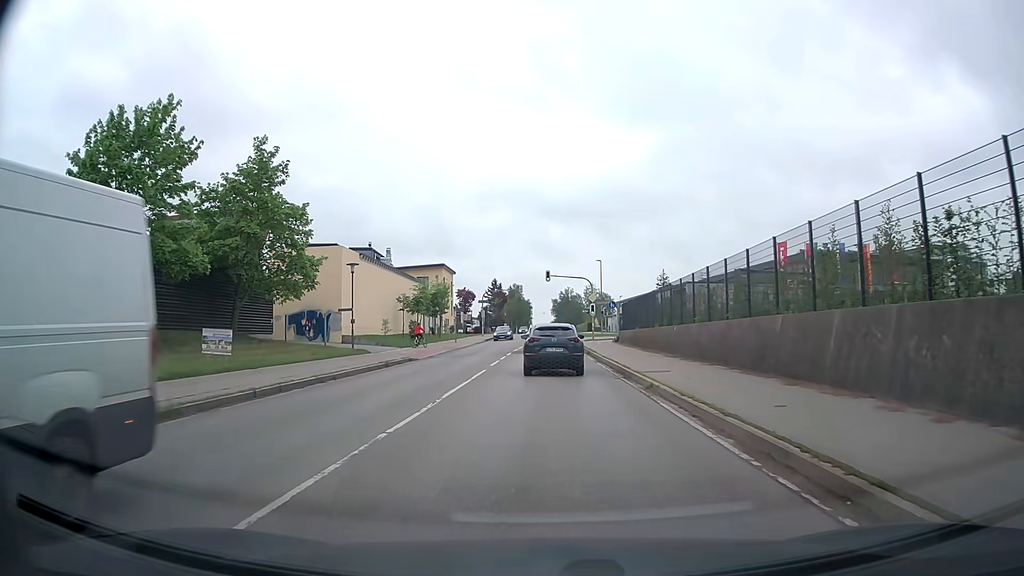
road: secondary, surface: asphalt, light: Day
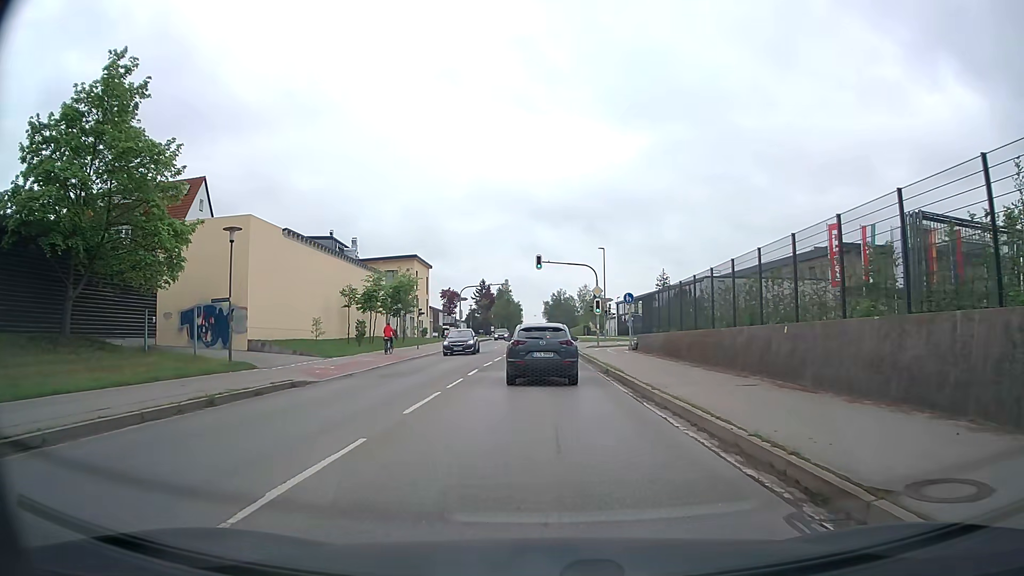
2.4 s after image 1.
(+0.1, +14.8) m; +1°
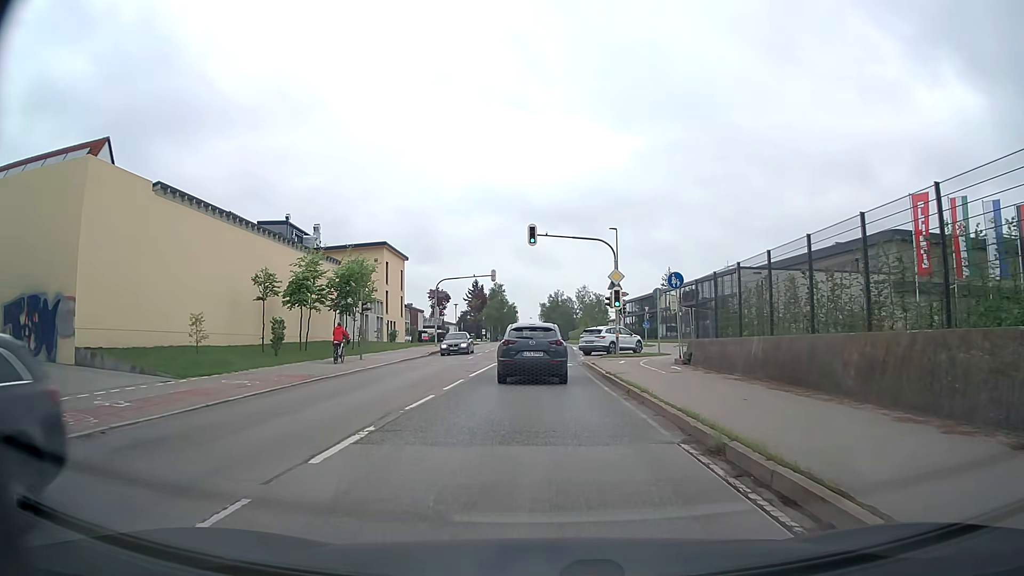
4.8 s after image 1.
(+0.1, +14.3) m; 0°
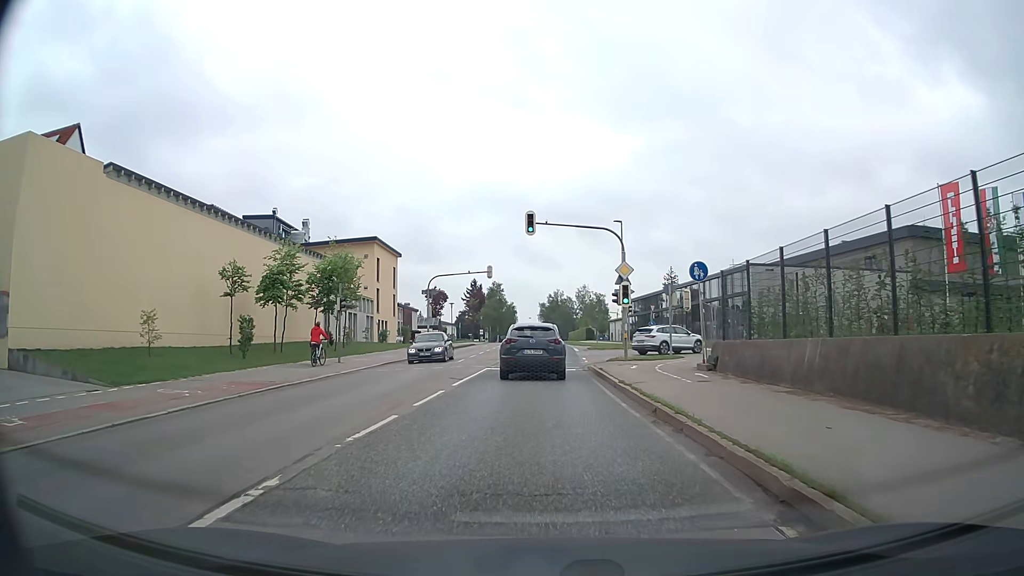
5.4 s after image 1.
(0.0, +3.6) m; 0°
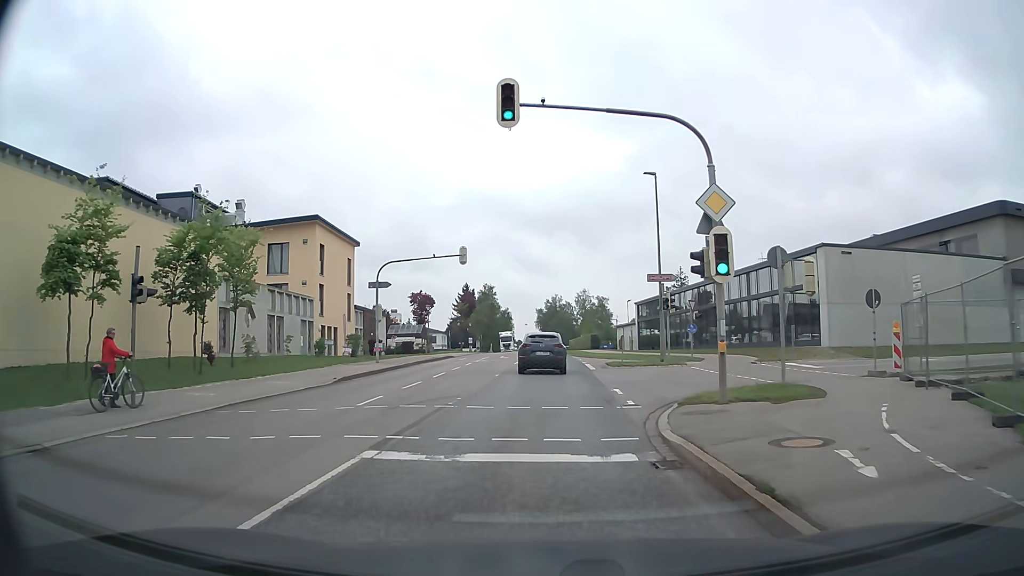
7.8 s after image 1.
(0.0, +16.5) m; 0°
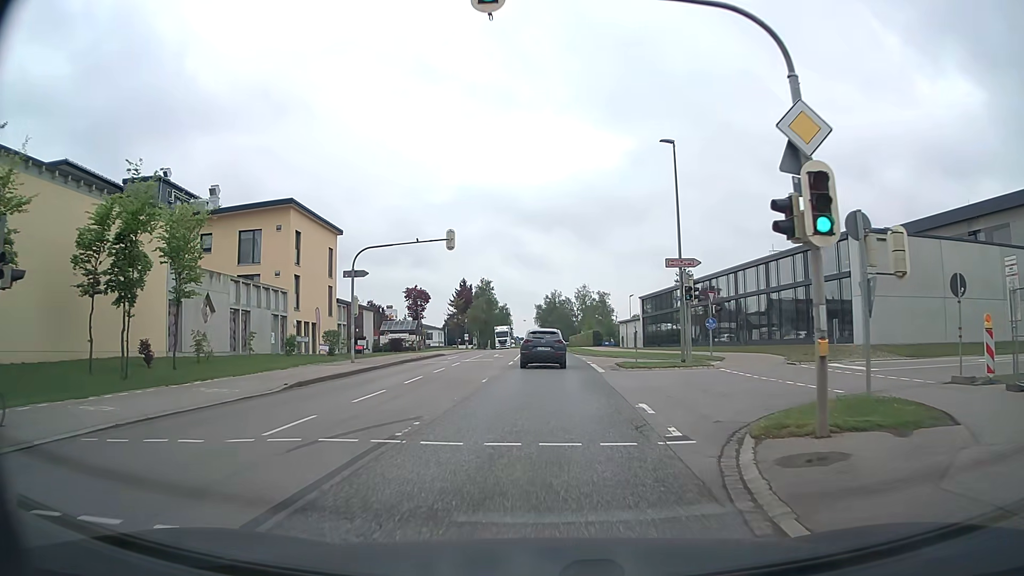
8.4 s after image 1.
(0.0, +5.0) m; 0°
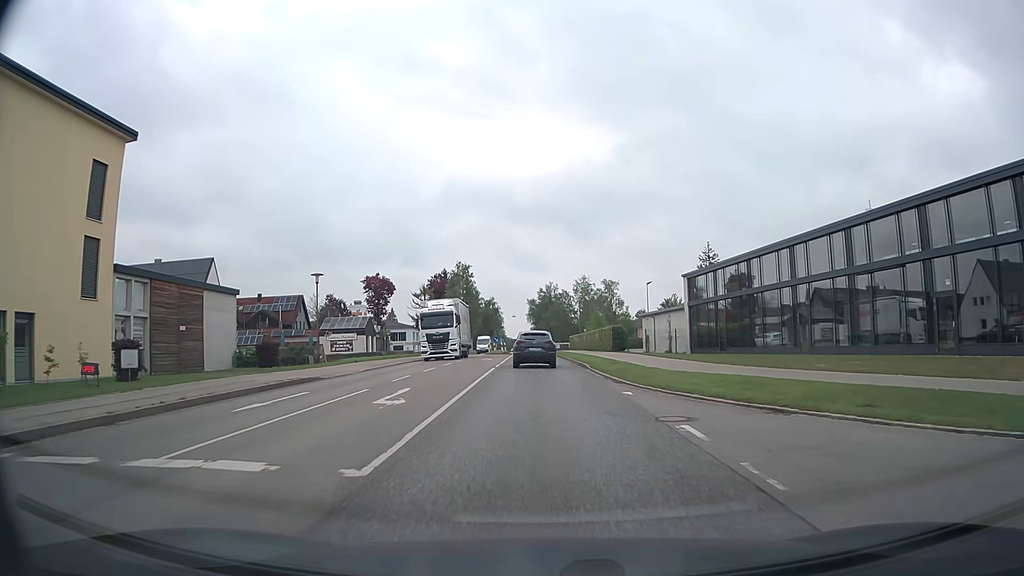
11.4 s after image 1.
(+0.2, +29.8) m; 0°
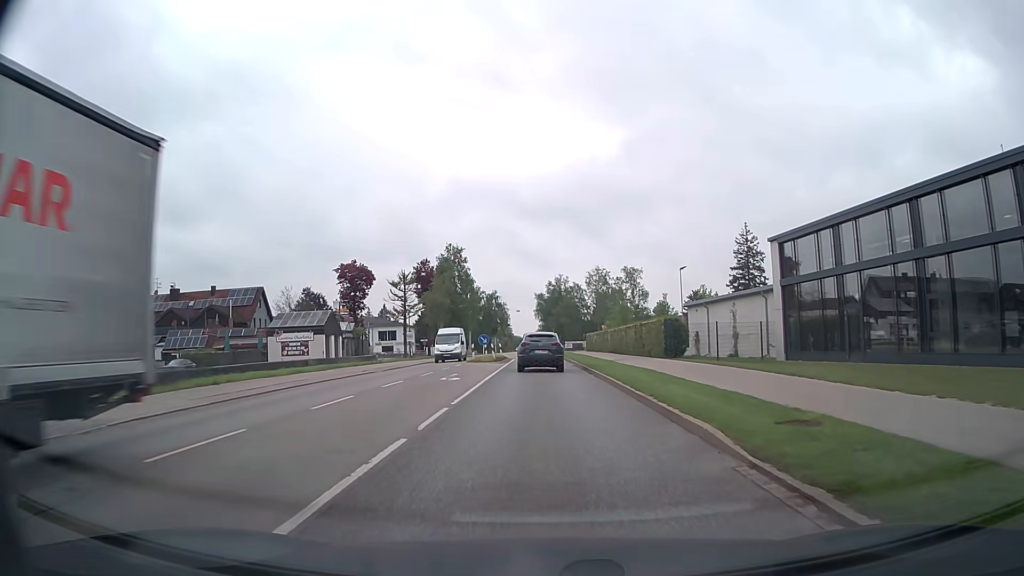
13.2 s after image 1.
(-0.1, +19.8) m; 0°
(0, +10) (0, +20) (0, +30) (0, +40) (-1, +50) (-1, +60) (-1, +70) (-1, +80) (-1, +90) (-2, +100) m
